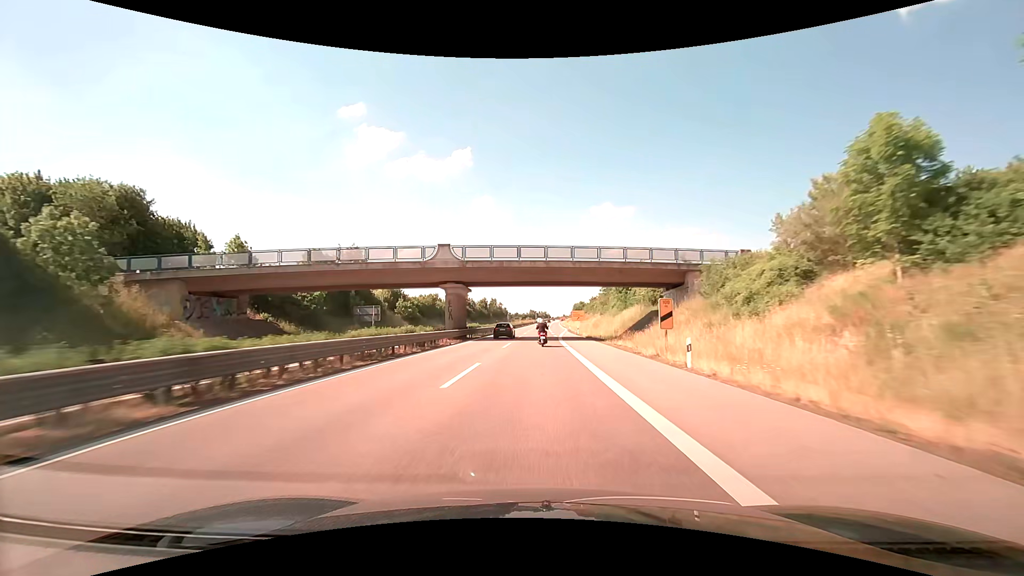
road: trunk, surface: asphalt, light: Day
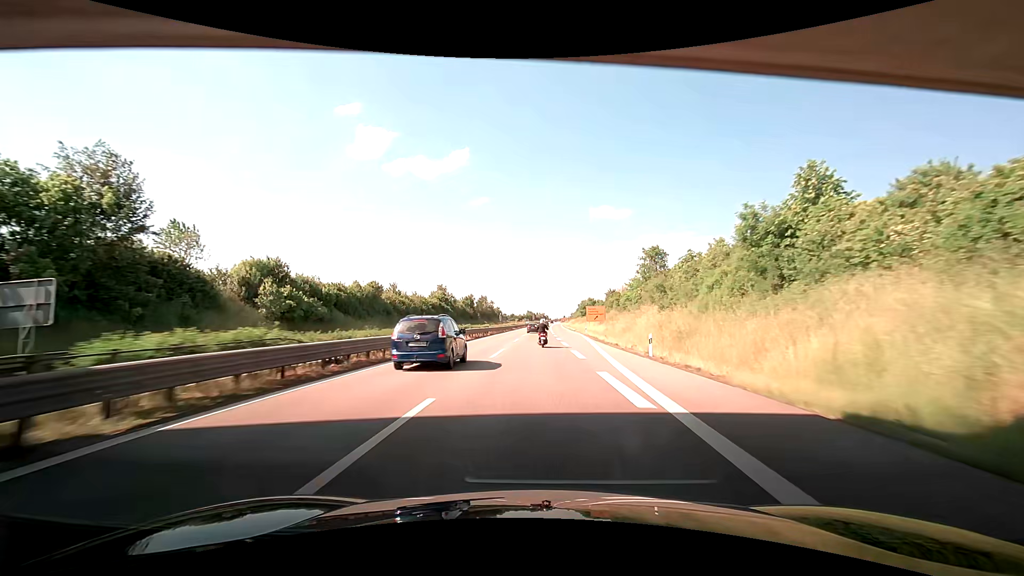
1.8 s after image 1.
(+0.1, +43.7) m; 0°
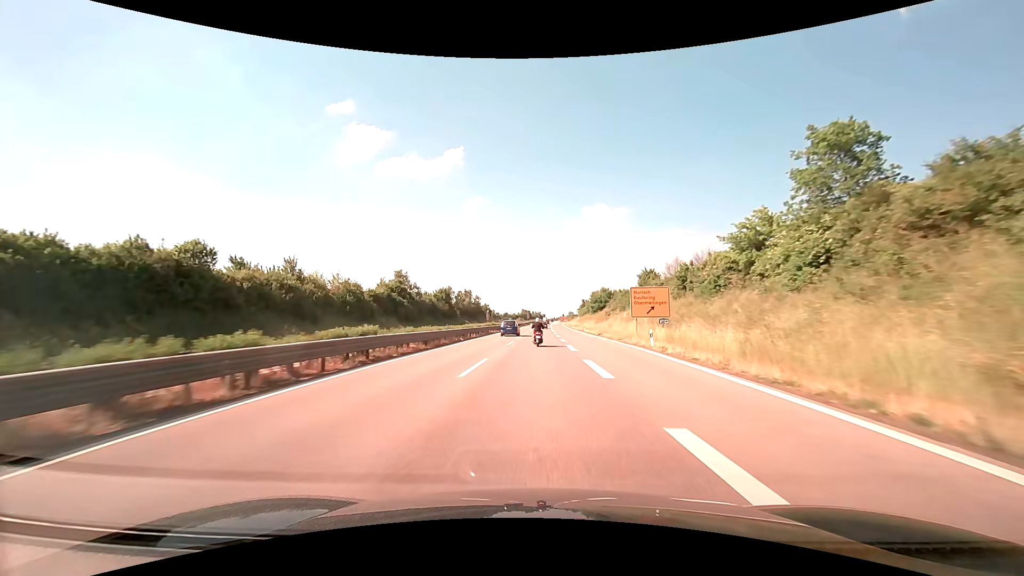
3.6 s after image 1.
(+0.1, +43.7) m; 0°
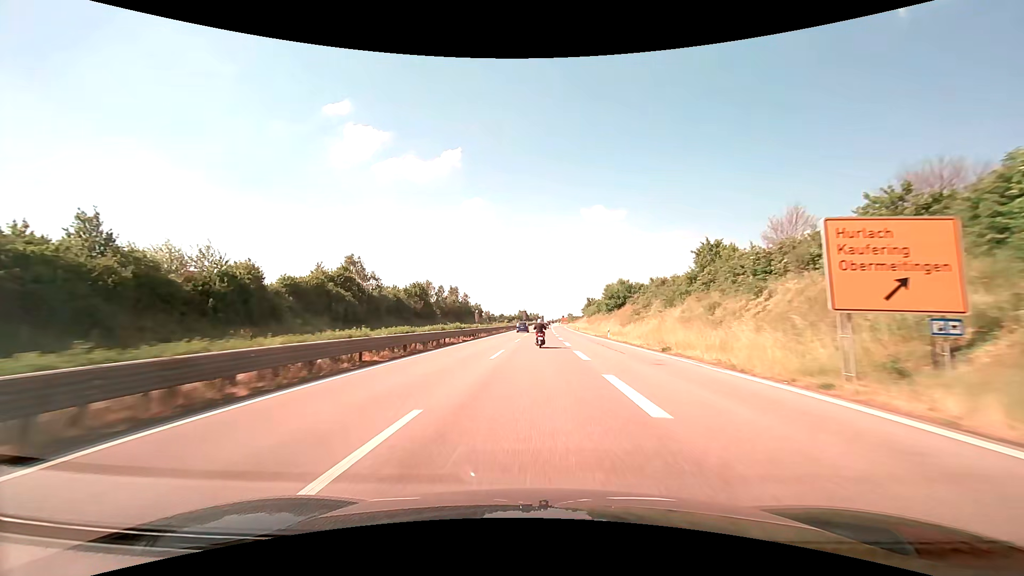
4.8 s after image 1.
(0.0, +29.0) m; 0°
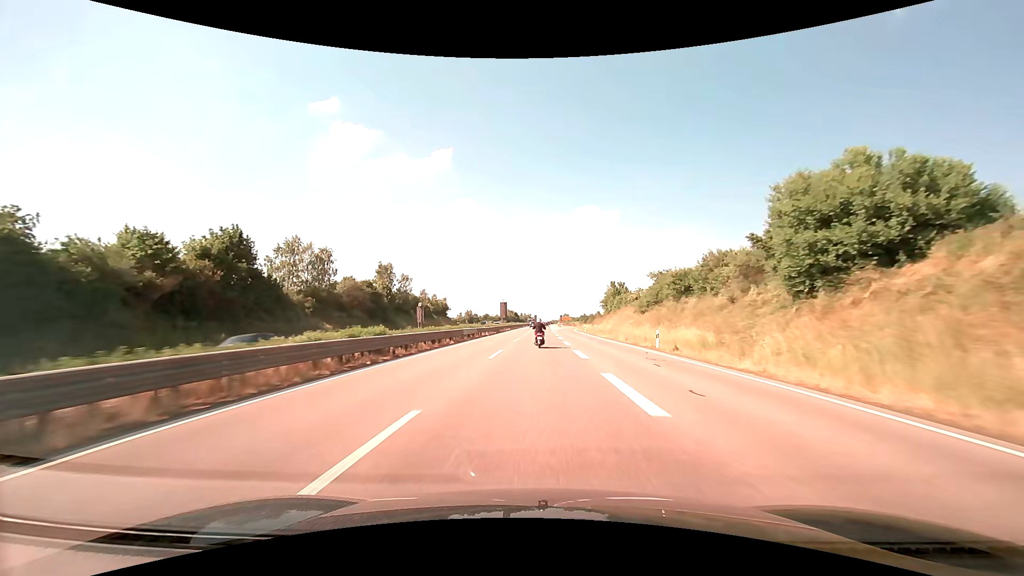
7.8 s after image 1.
(+0.7, +71.7) m; +1°
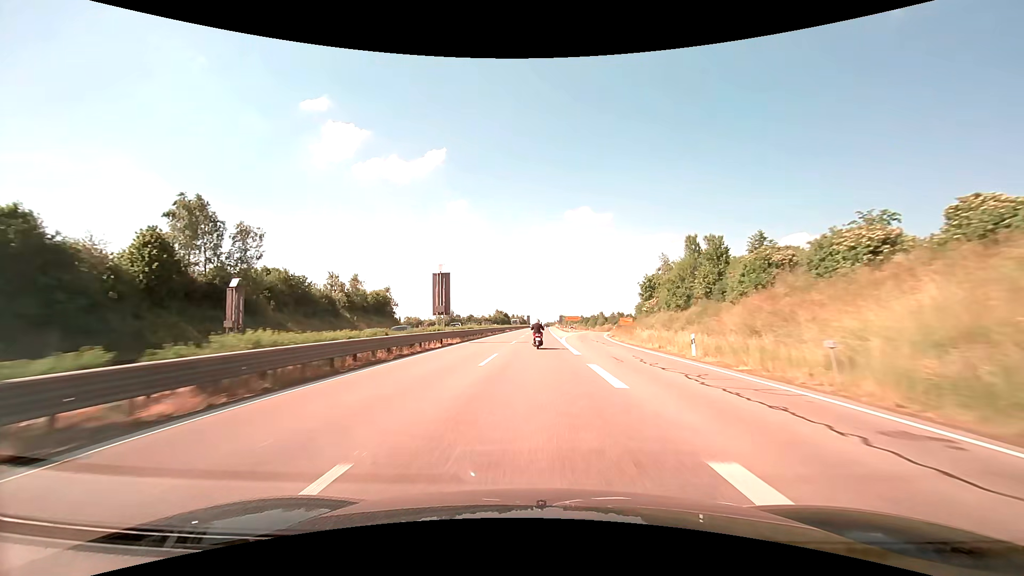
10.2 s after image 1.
(+0.4, +56.5) m; +1°
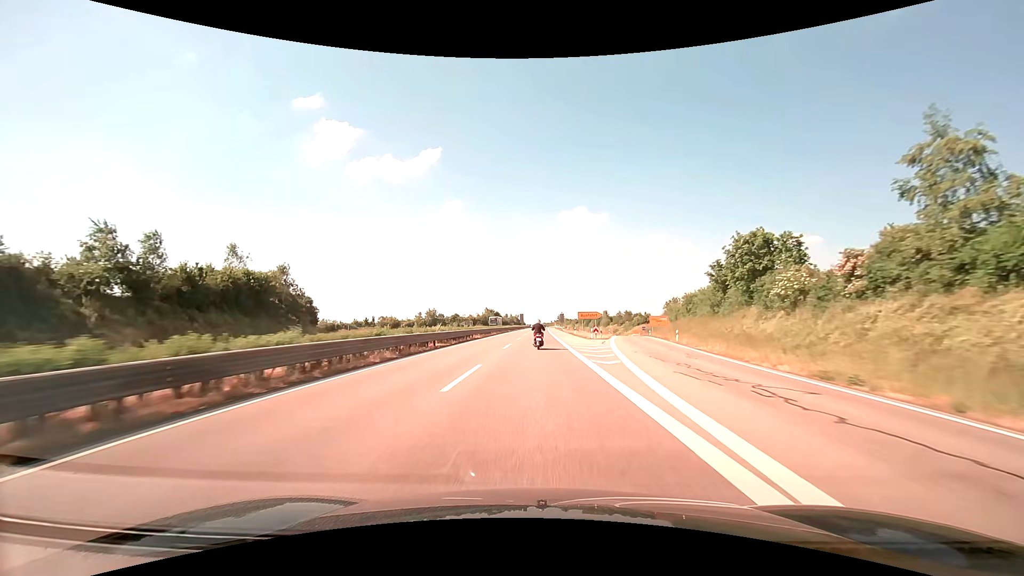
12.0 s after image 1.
(+0.1, +42.0) m; 0°
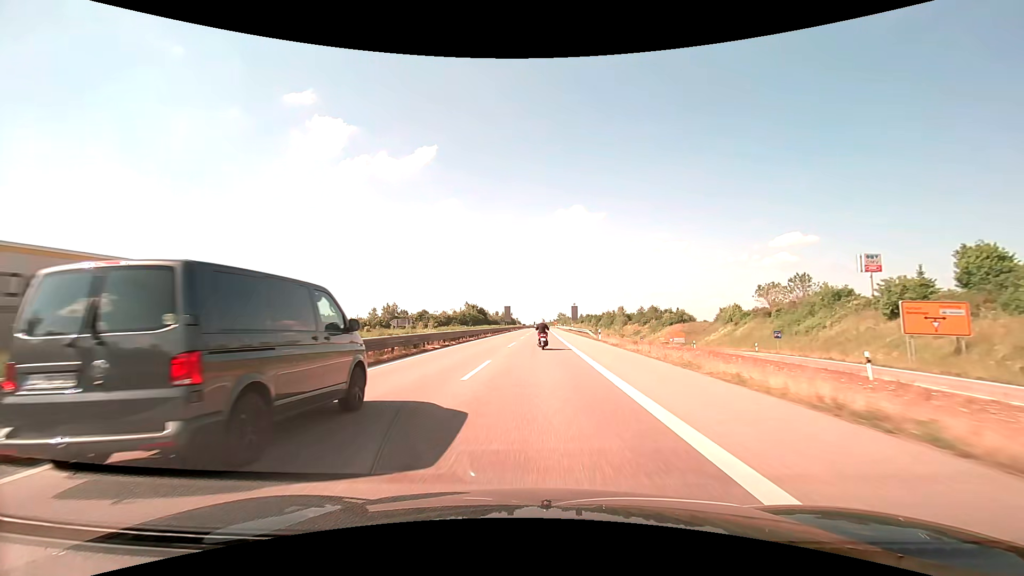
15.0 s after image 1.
(+0.2, +69.5) m; 0°
(0, +10) (0, +20) (0, +30) (0, +40) (0, +50) (0, +60) (0, +70) (0, +80) (0, +90) (+1, +100) m
